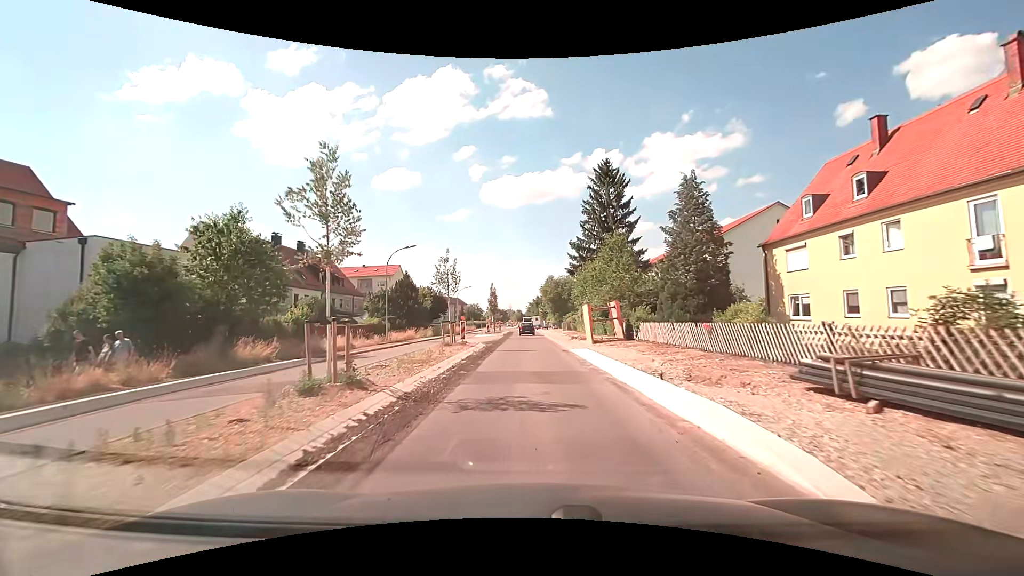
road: secondary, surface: asphalt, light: Day
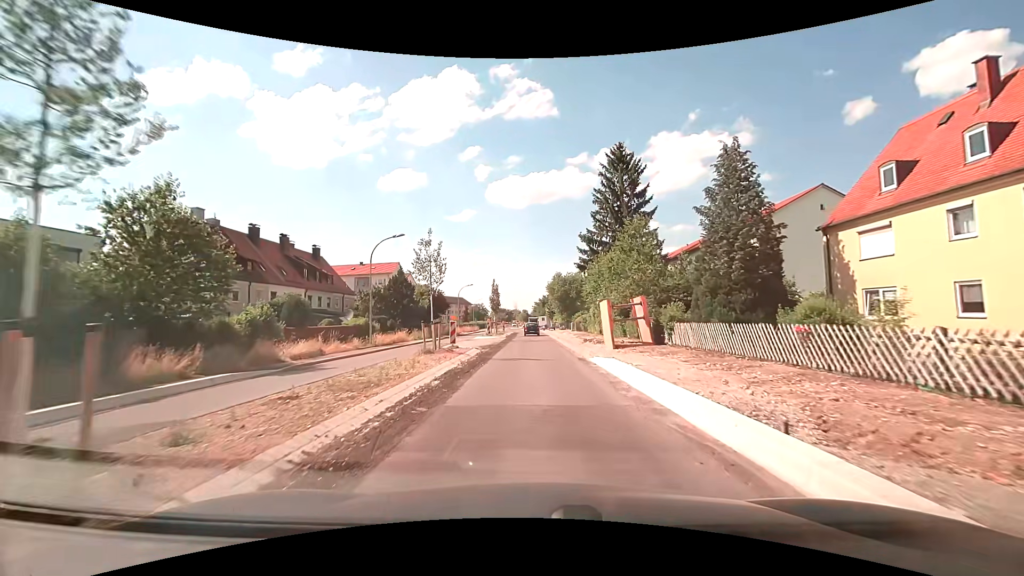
(-0.1, +5.6) m; -1°
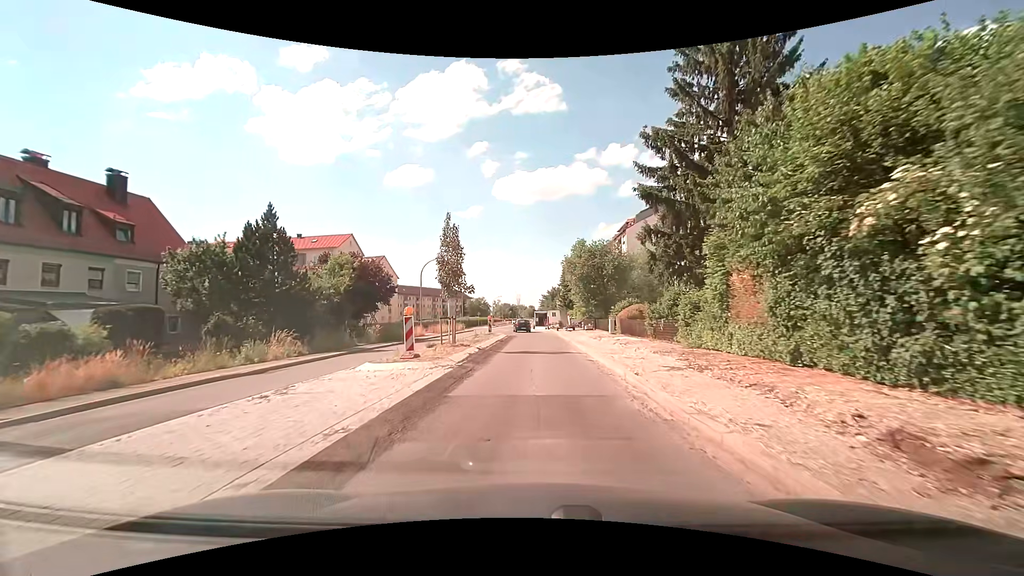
(-0.4, +30.7) m; -2°
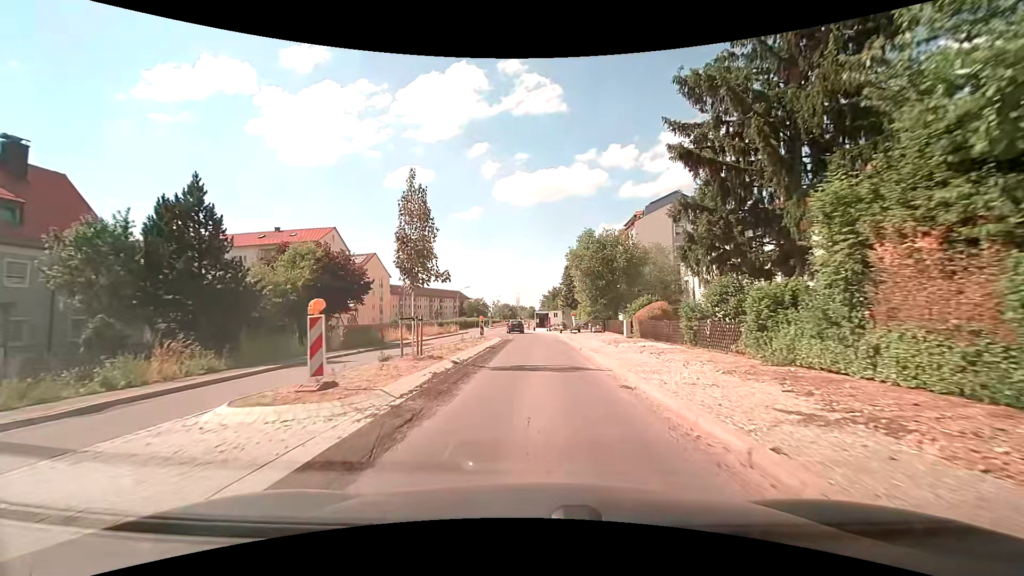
(0.0, +6.4) m; 0°
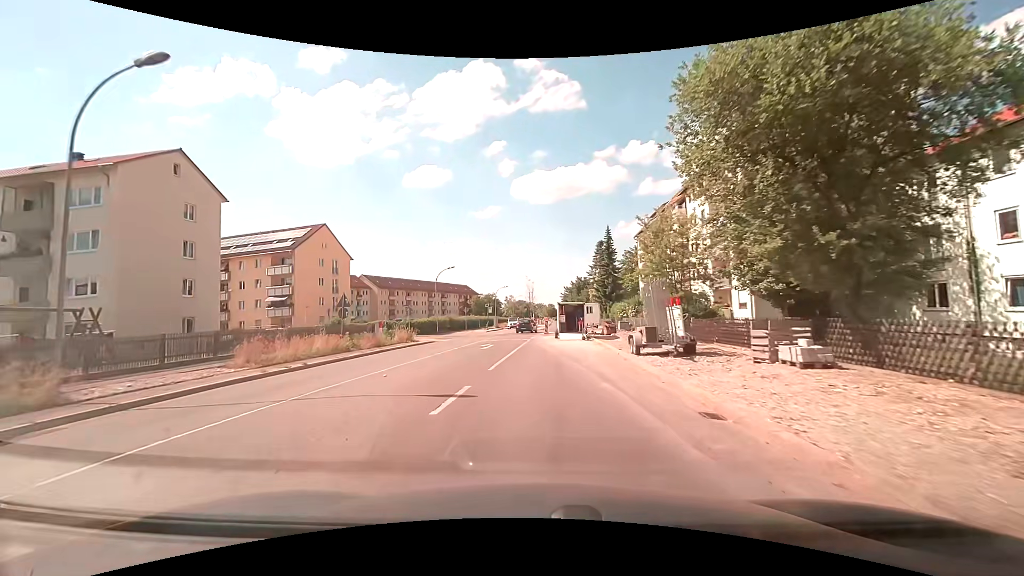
(-0.3, +32.6) m; -2°
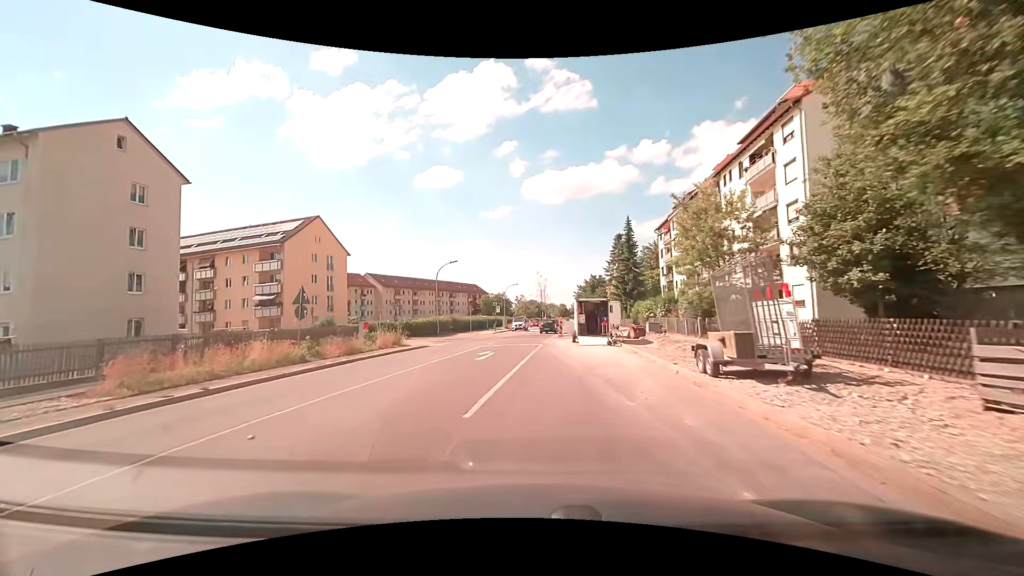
(-0.1, +6.3) m; -1°
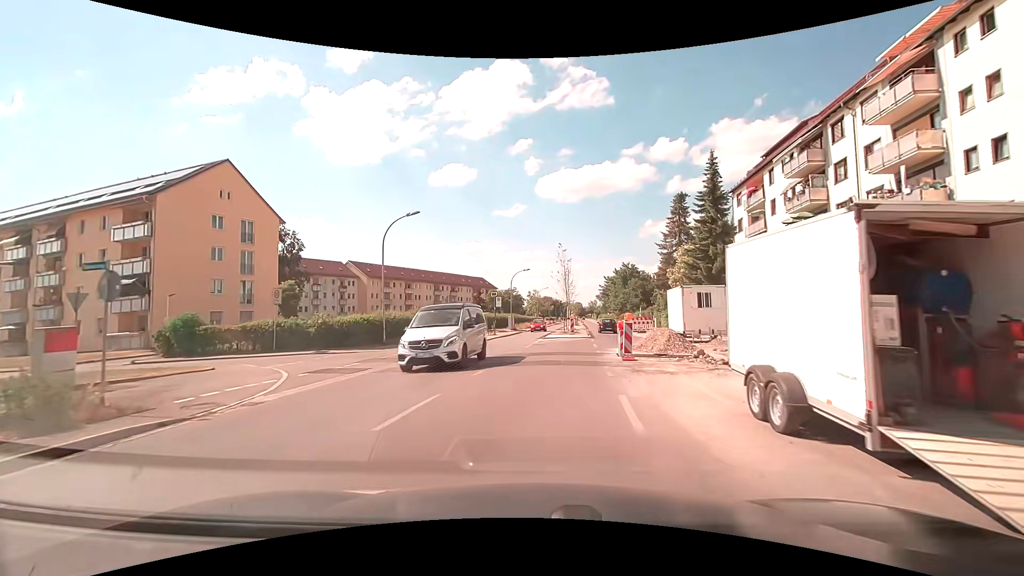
(-0.7, +23.3) m; -2°
